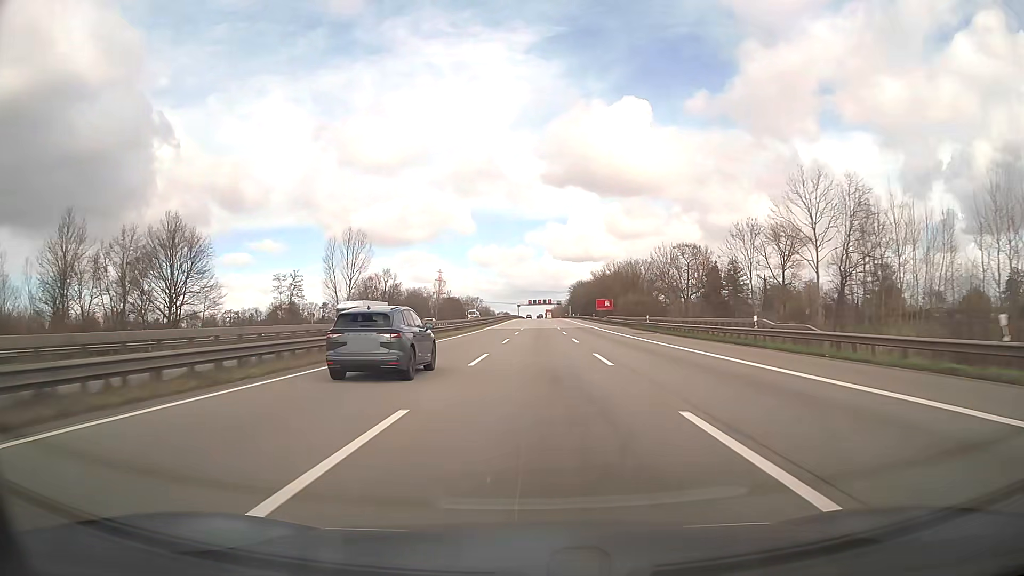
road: motorway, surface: asphalt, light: Day
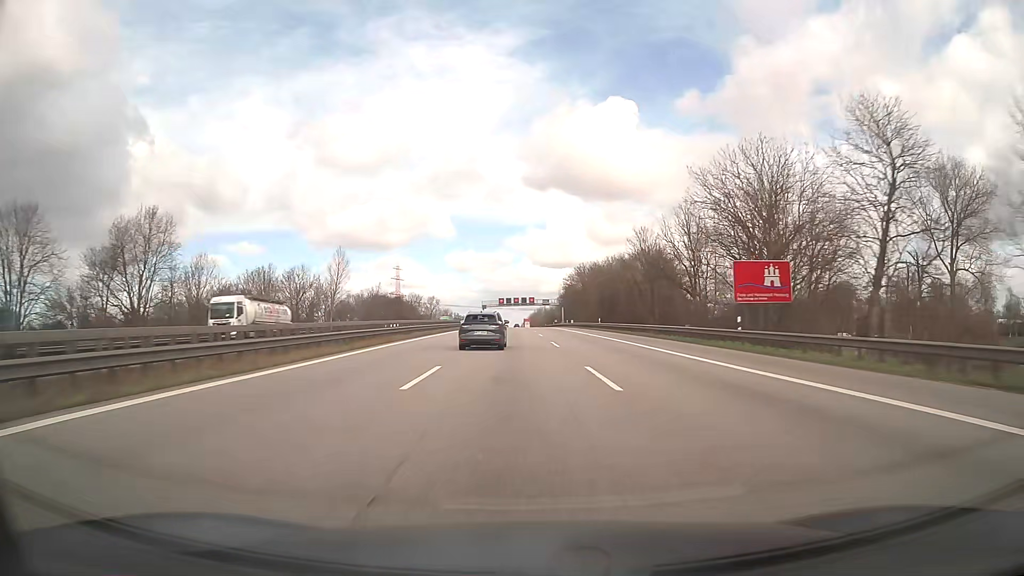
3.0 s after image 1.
(+1.3, +94.7) m; +2°
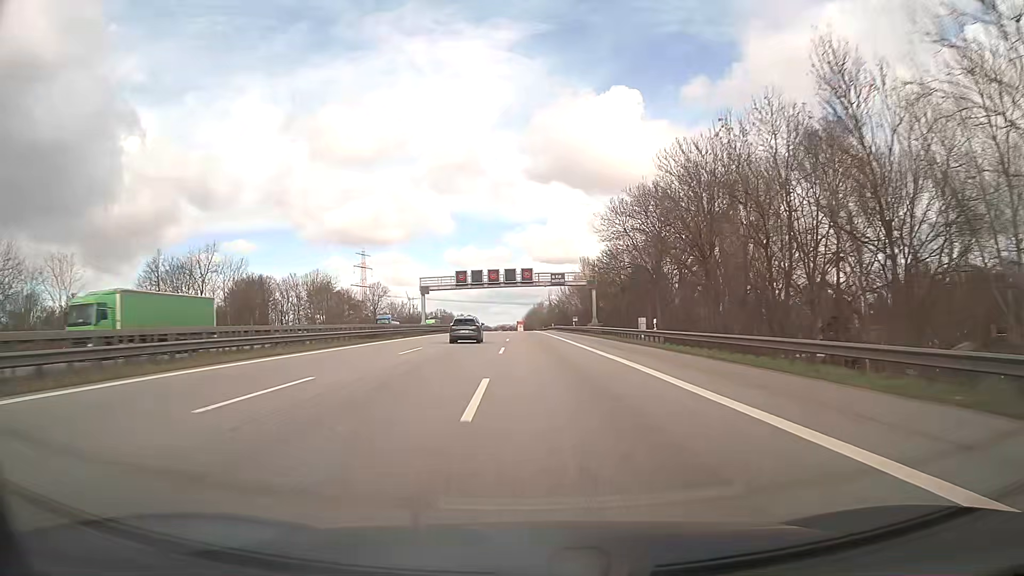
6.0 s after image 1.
(+0.4, +94.9) m; 0°
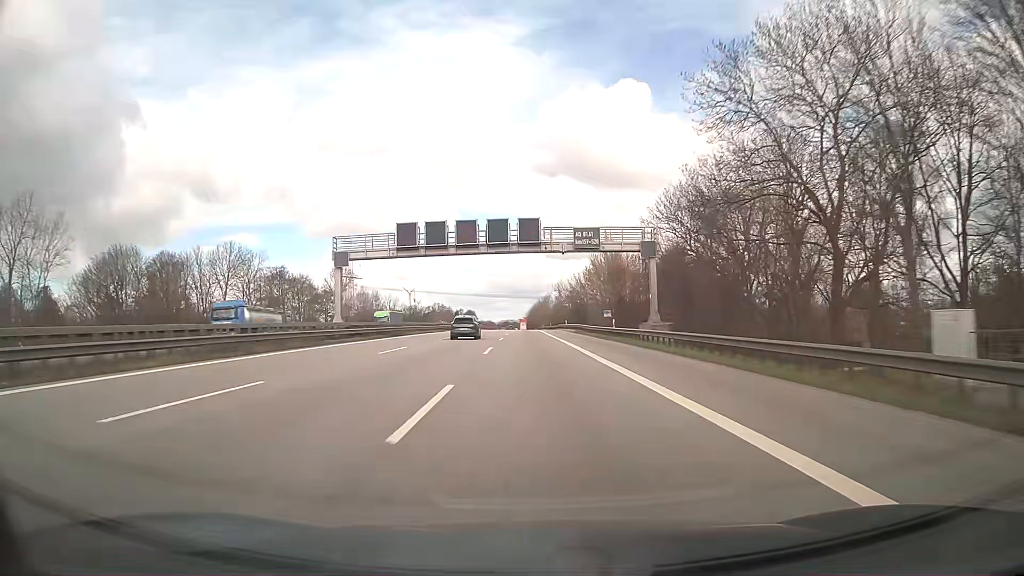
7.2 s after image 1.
(-0.1, +38.0) m; 0°
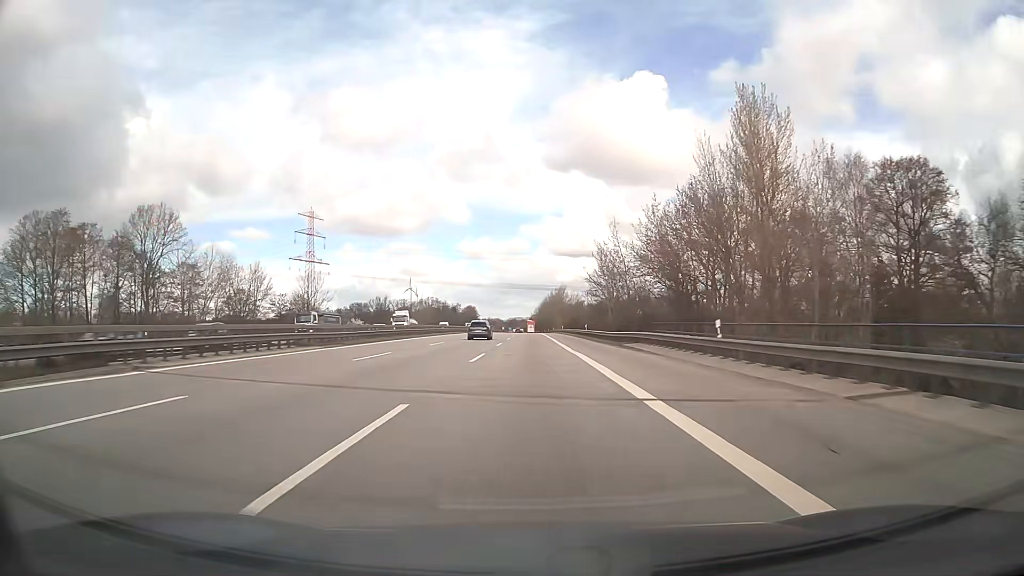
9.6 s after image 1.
(-0.6, +76.3) m; -1°
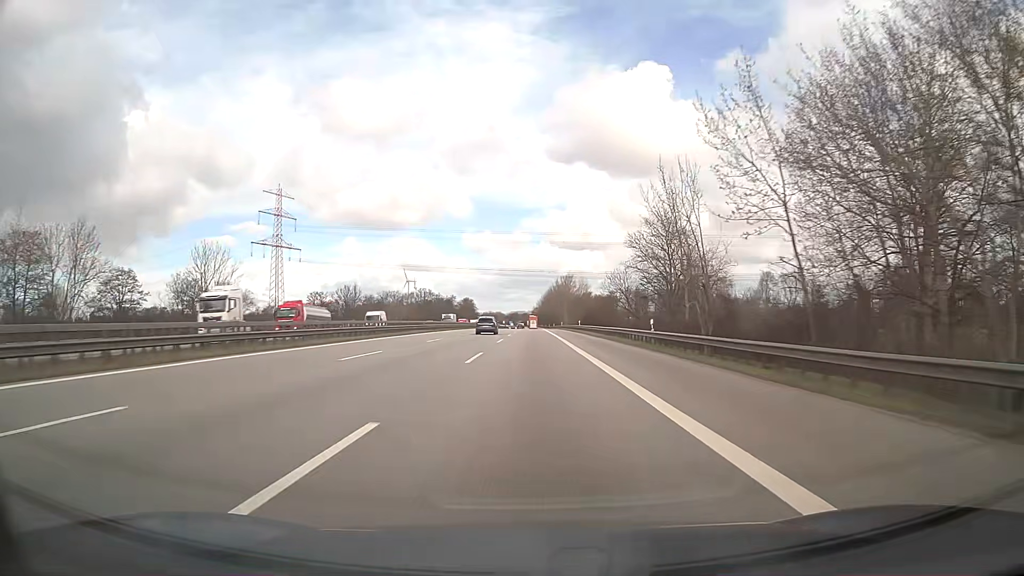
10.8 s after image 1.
(0.0, +38.2) m; 0°
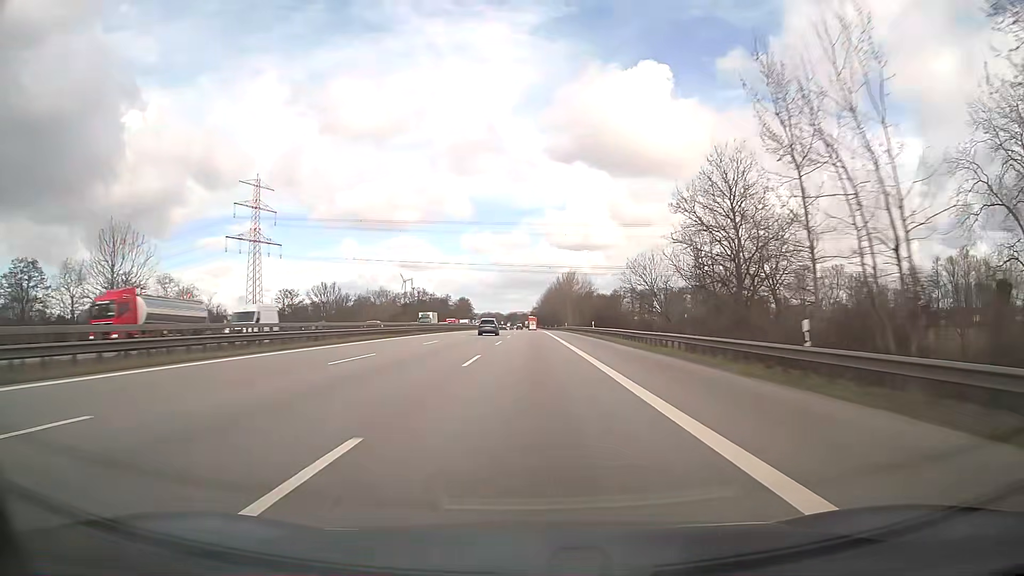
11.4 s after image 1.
(-0.1, +19.1) m; 0°
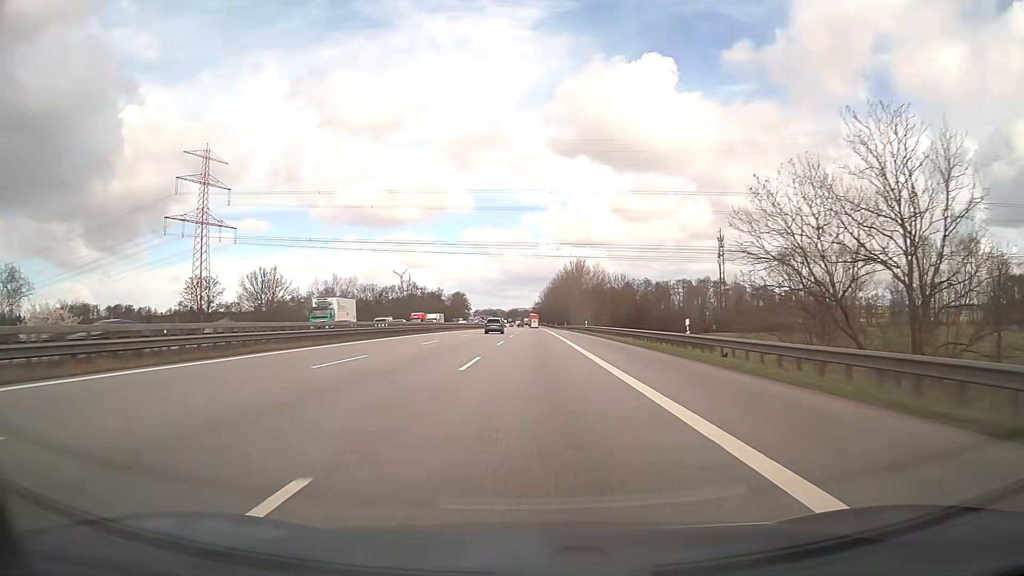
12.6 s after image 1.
(0.0, +38.3) m; 0°
(0, +10) (0, +20) (0, +30) (0, +40) (0, +50) (0, +60) (0, +70) (0, +80) (0, +90) (0, +100) m
